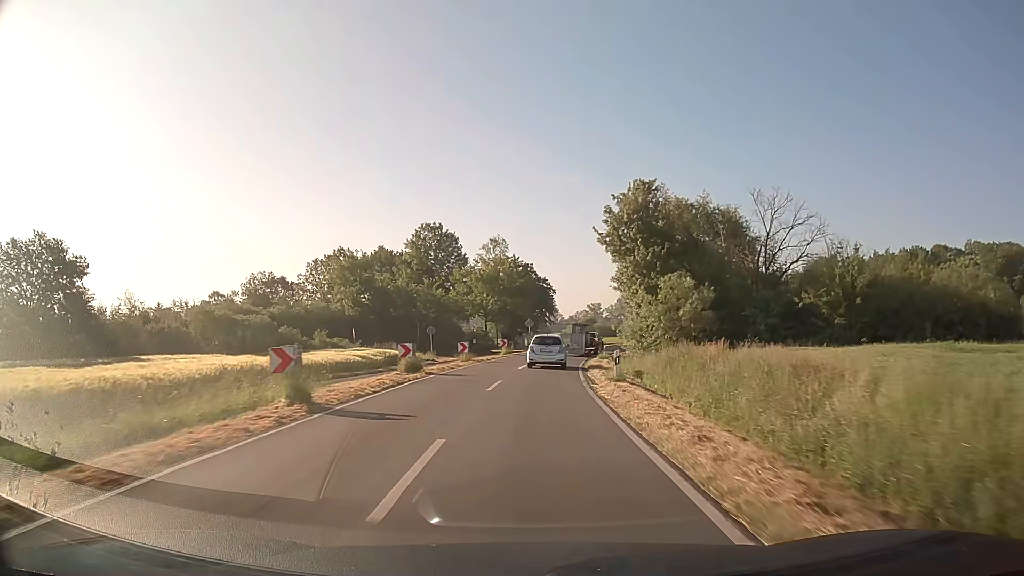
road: secondary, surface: asphalt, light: Day
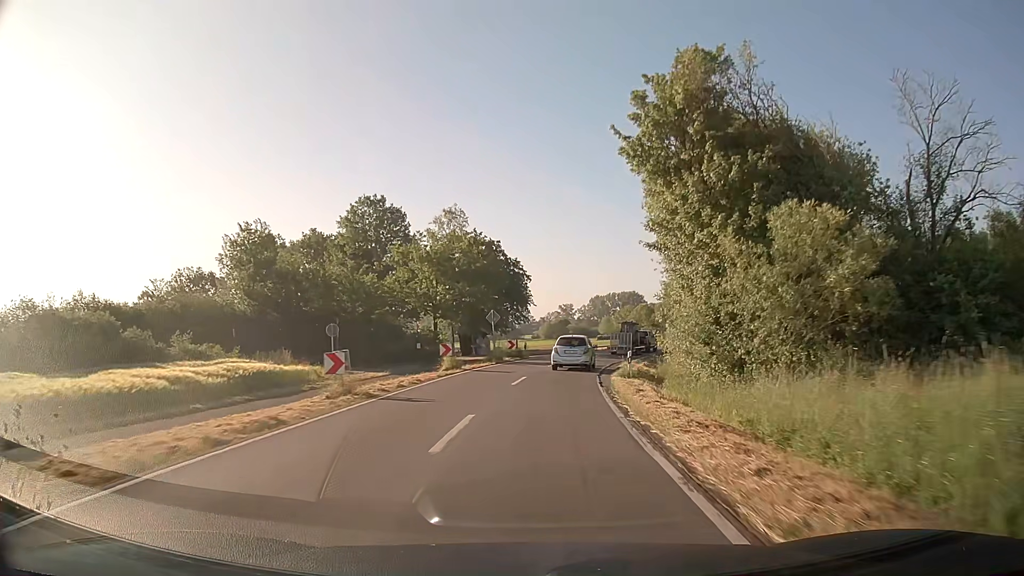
(+0.3, +21.3) m; +2°
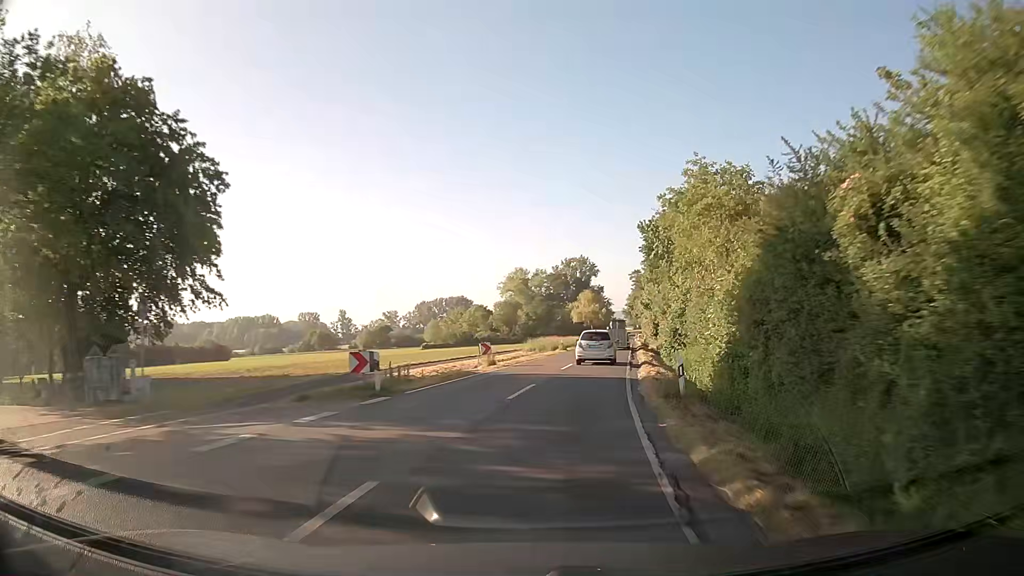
(+4.3, +41.7) m; +14°
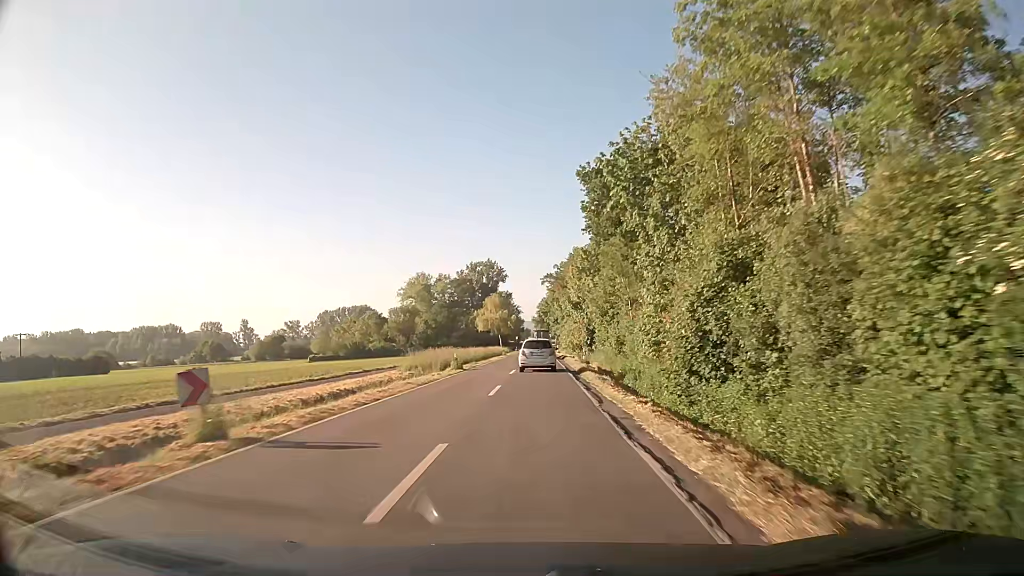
(+1.6, +21.0) m; +8°
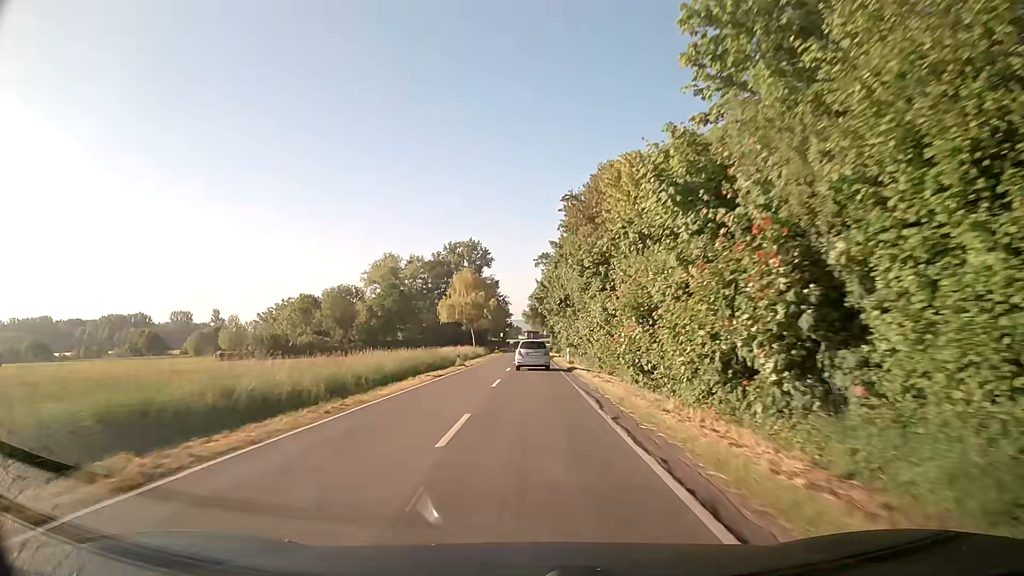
(+0.6, +45.2) m; +1°
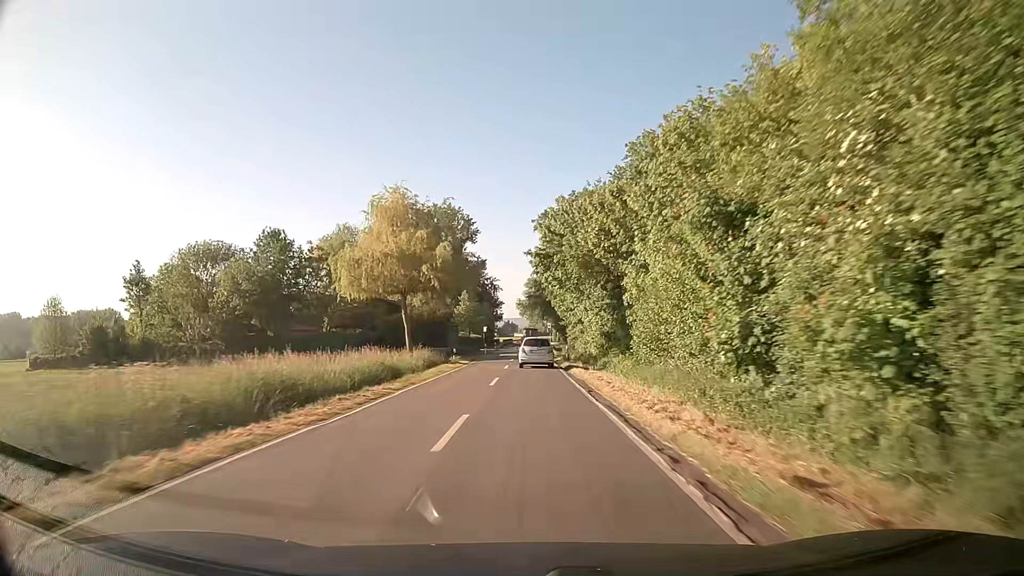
(-0.1, +49.2) m; 0°
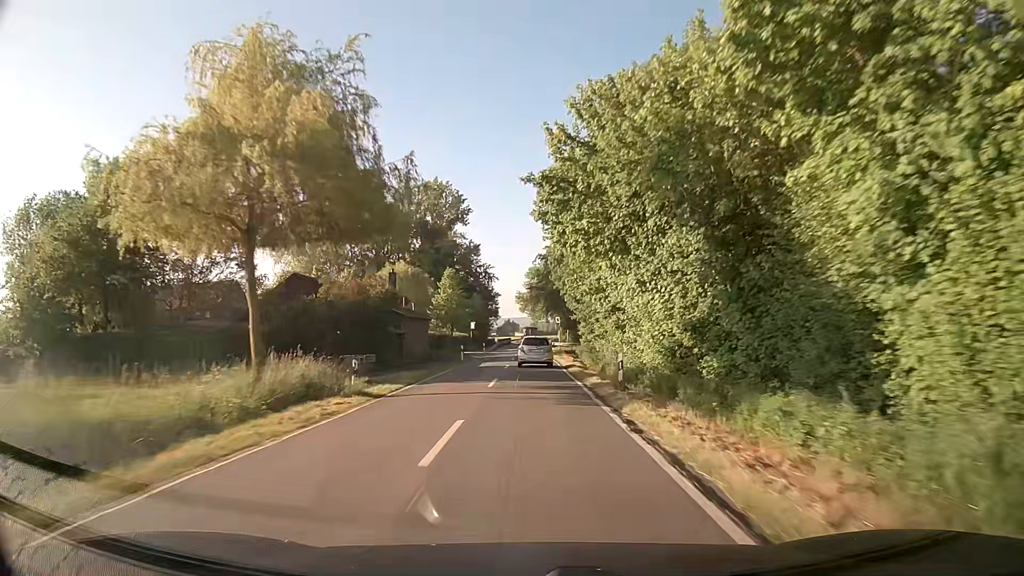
(+0.1, +25.2) m; 0°
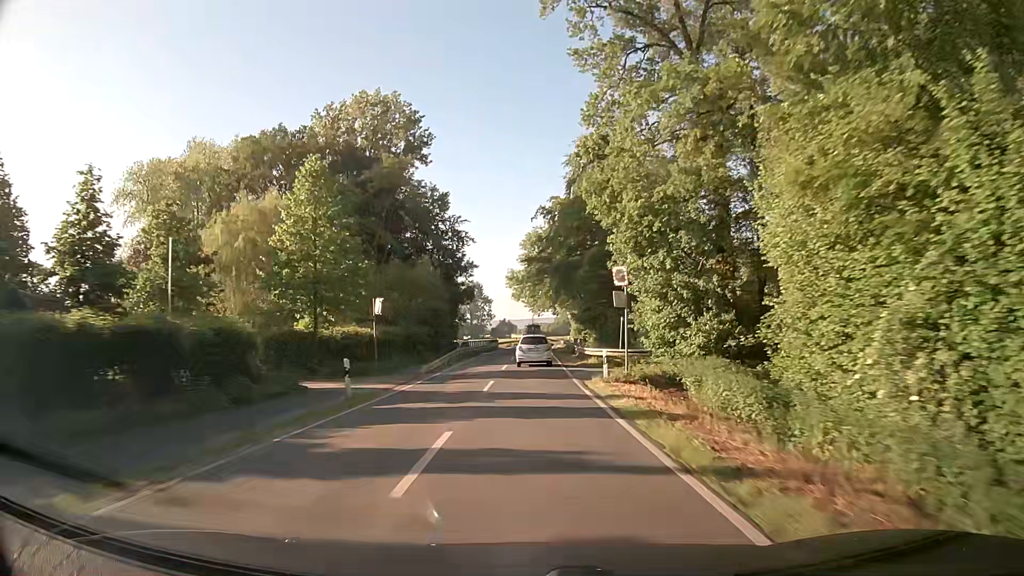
(-0.1, +49.8) m; 0°
(0, +10) (0, +20) (0, +30) (0, +40) (0, +50) (0, +60) (0, +70) (+1, +80) (+2, +90) (+2, +100) m
